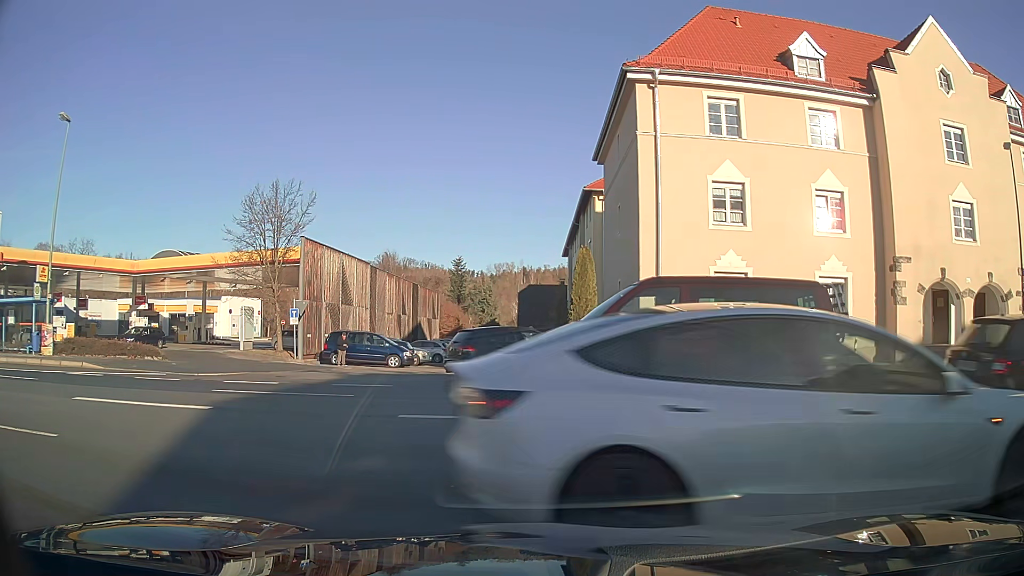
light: Day
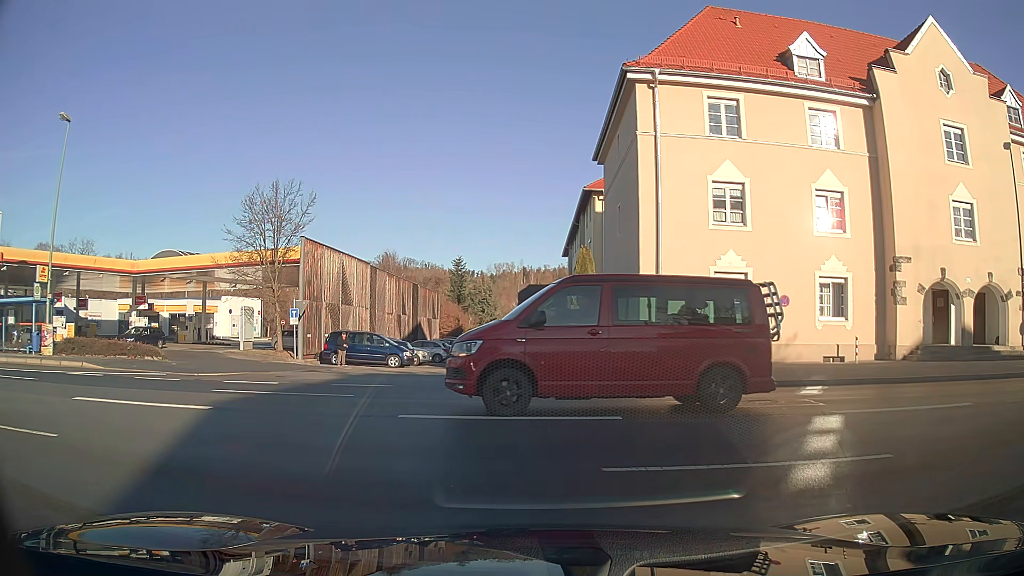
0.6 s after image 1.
(0.0, 0.0) m; 0°
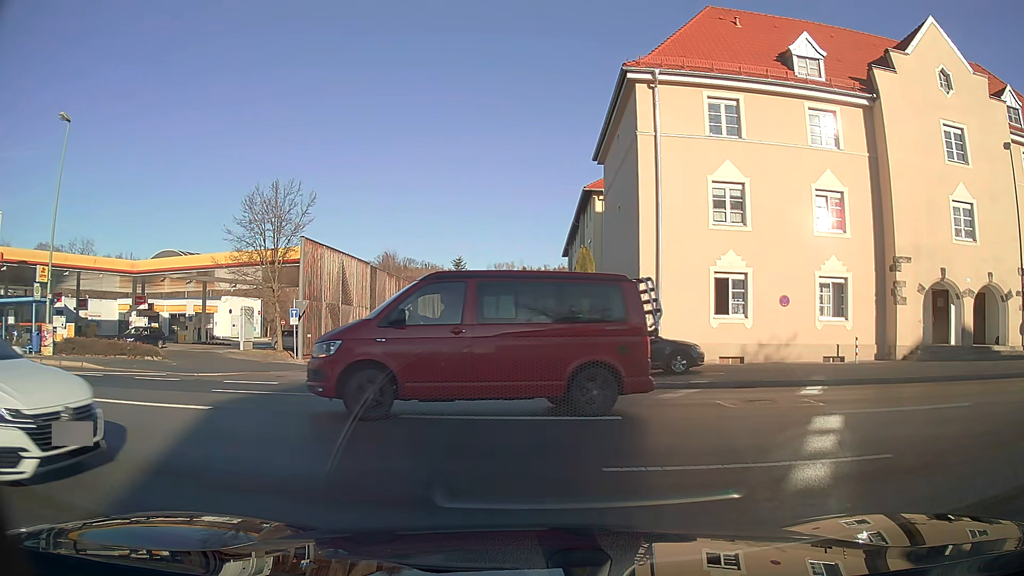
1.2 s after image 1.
(0.0, 0.0) m; 0°
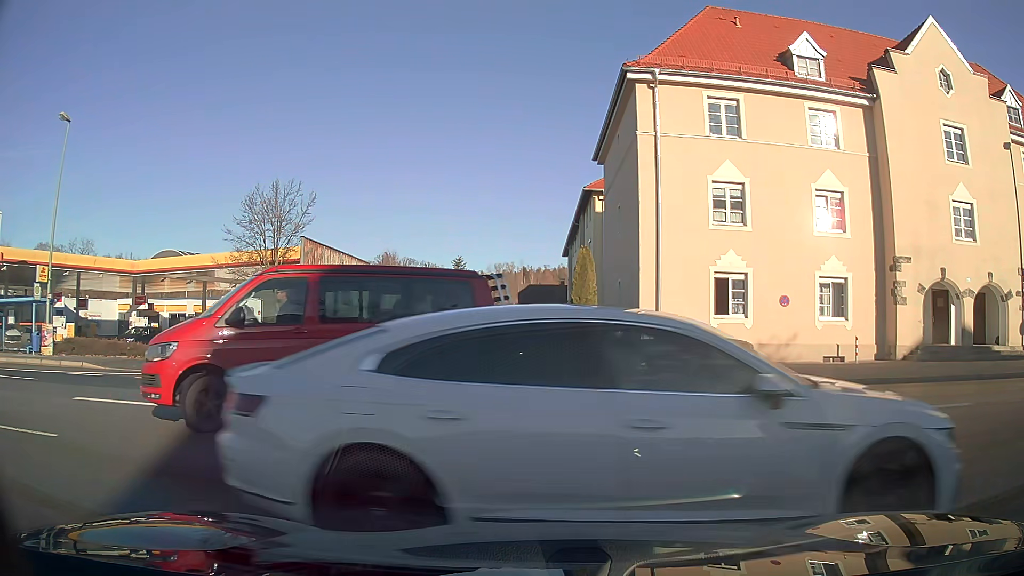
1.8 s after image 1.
(0.0, 0.0) m; 0°
